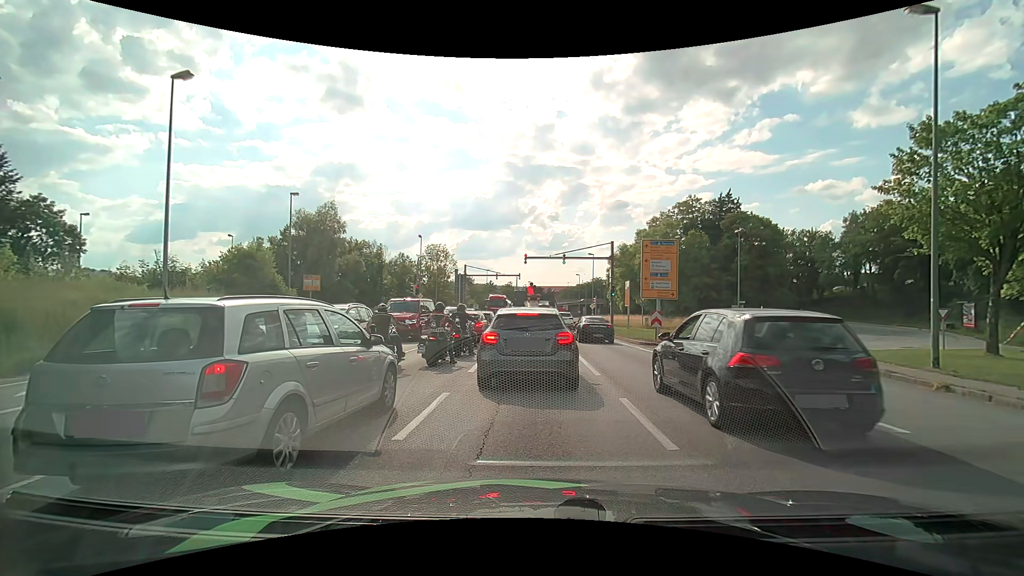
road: primary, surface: asphalt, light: Day
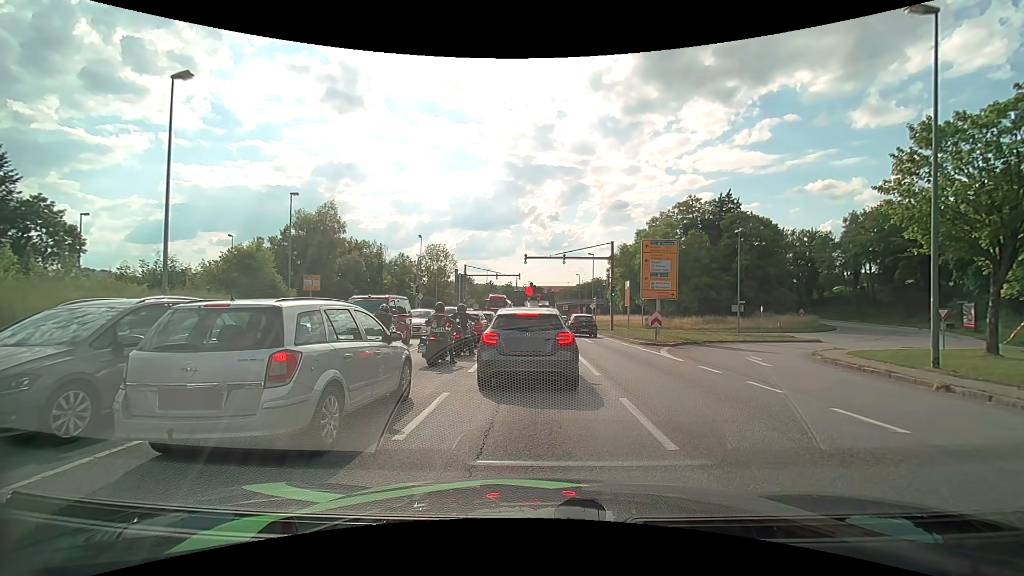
(0.0, 0.0) m; 0°
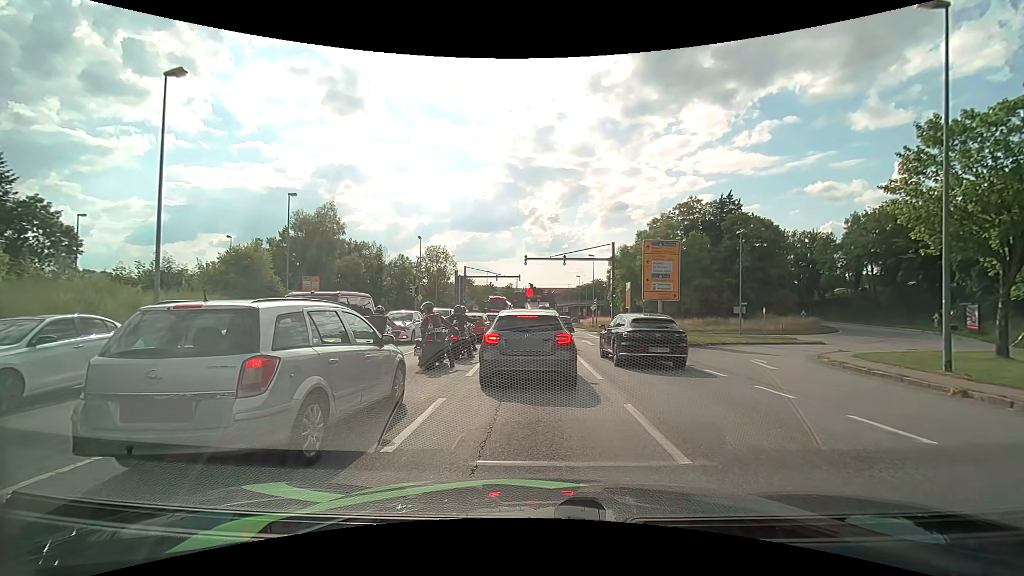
(0.0, +0.4) m; 0°
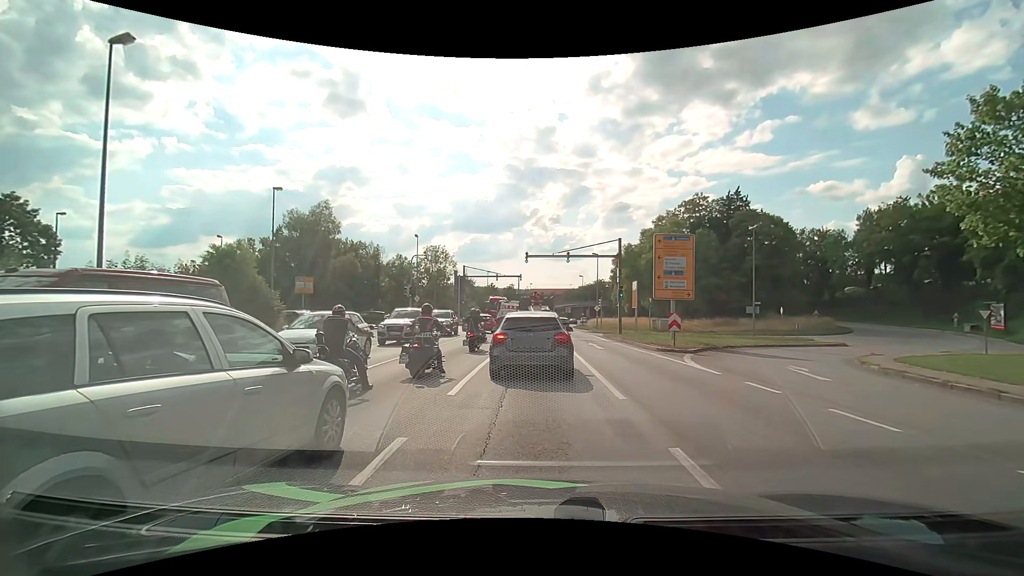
(0.0, +2.5) m; 0°
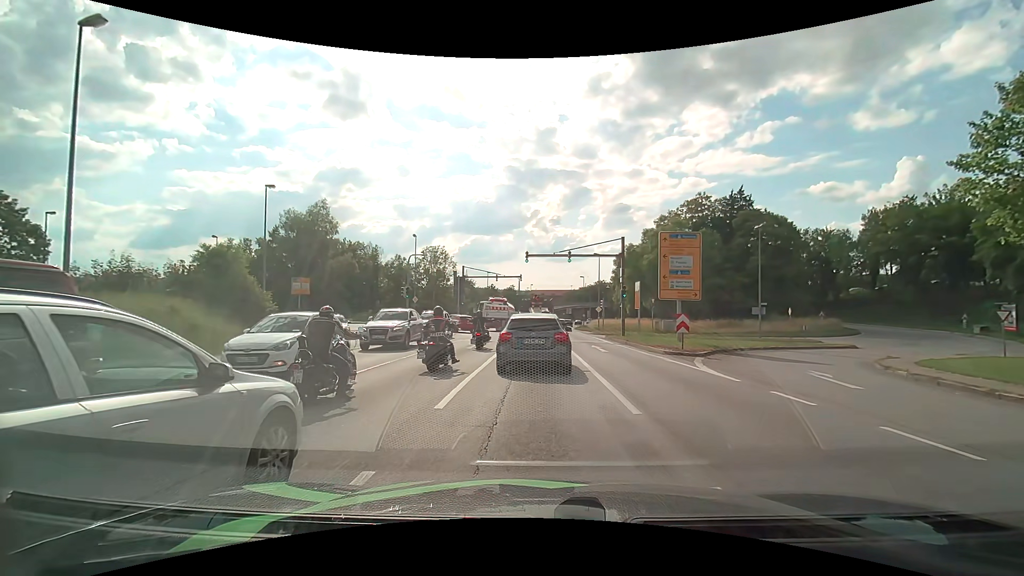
(0.0, +1.2) m; 0°
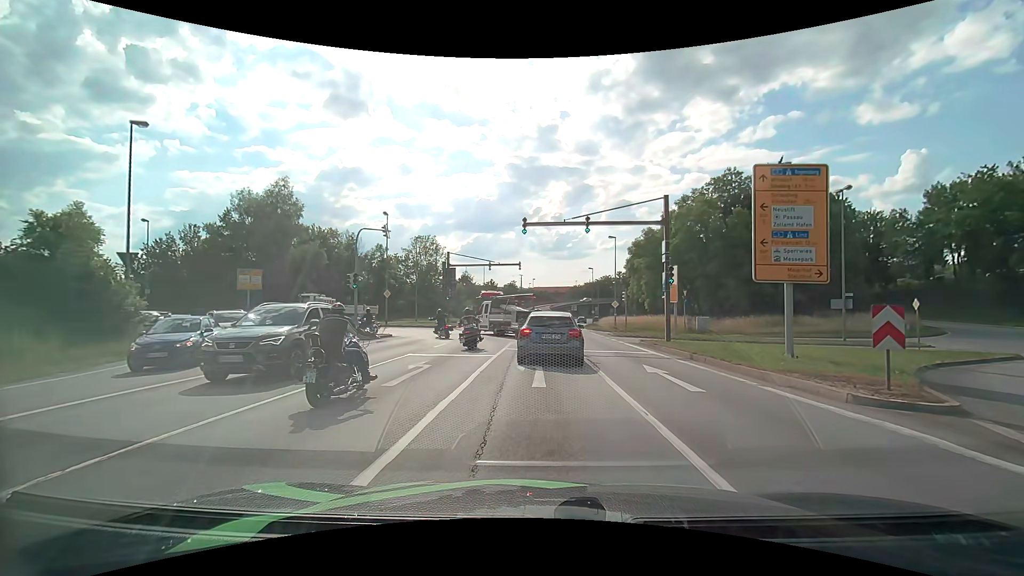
(+0.1, +12.0) m; 0°
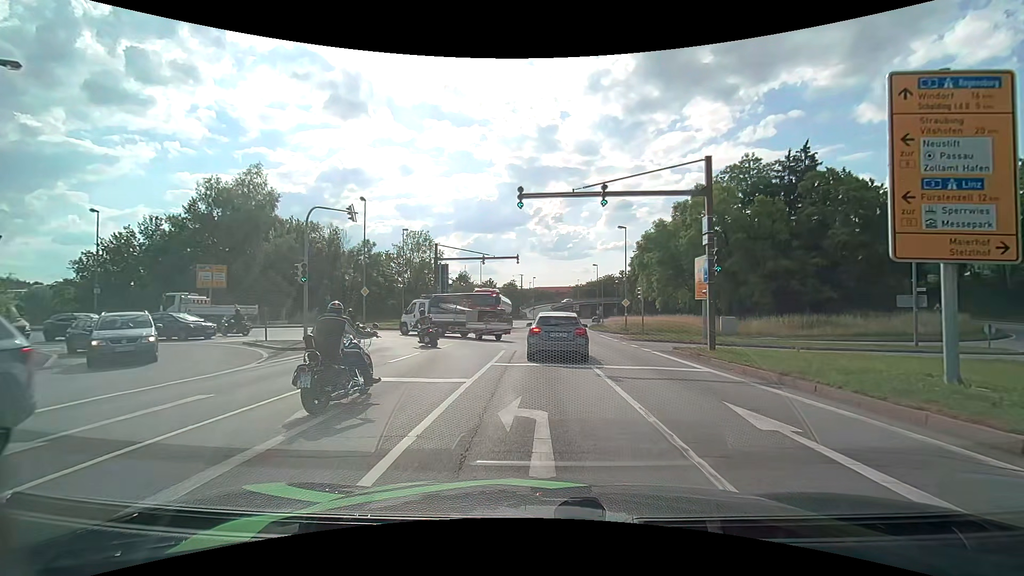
(0.0, +6.1) m; -1°
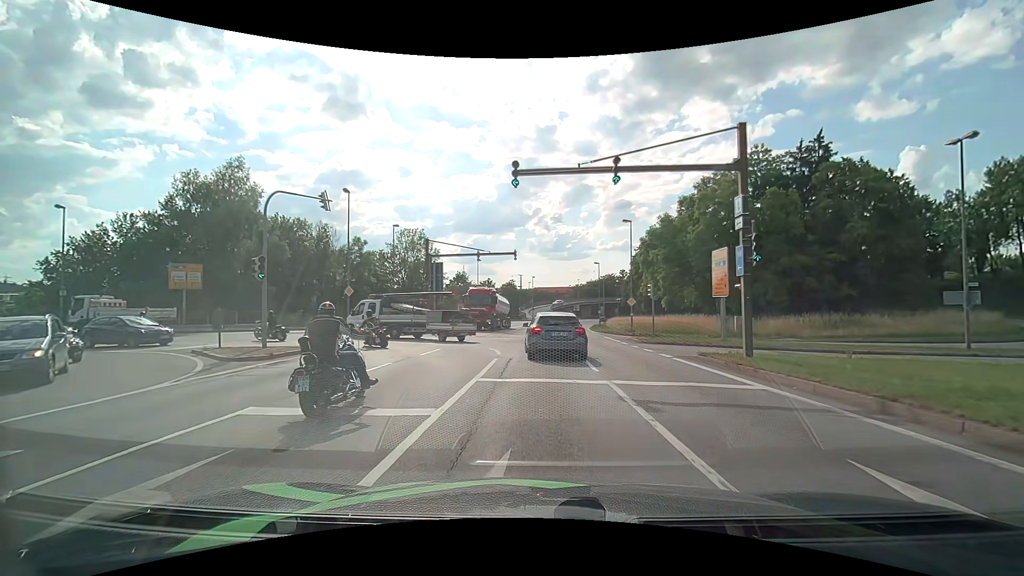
(0.0, +3.2) m; +1°
(0, +10) (-1, +20) (-5, +29) (-14, +32) (-24, +33) (-34, +34) (-44, +35) (-54, +36) (-64, +38) (-74, +40) m
